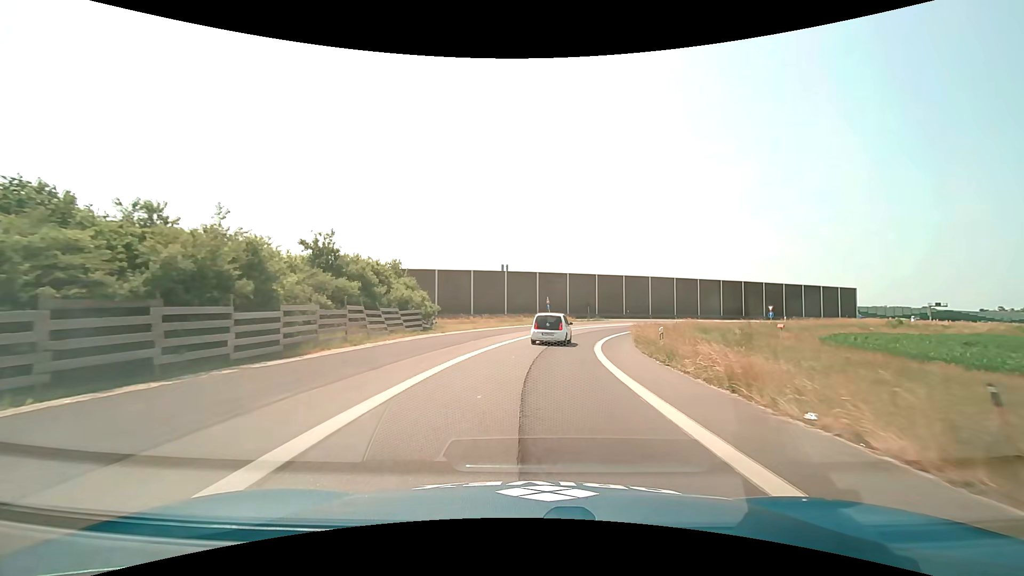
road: motorway_link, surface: asphalt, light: Day
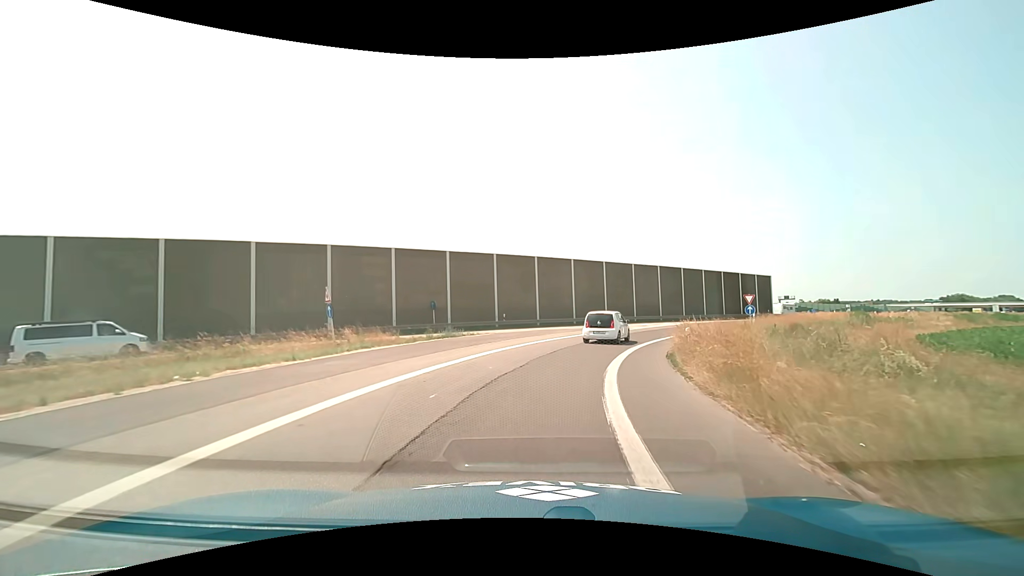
(+4.4, +35.3) m; +16°
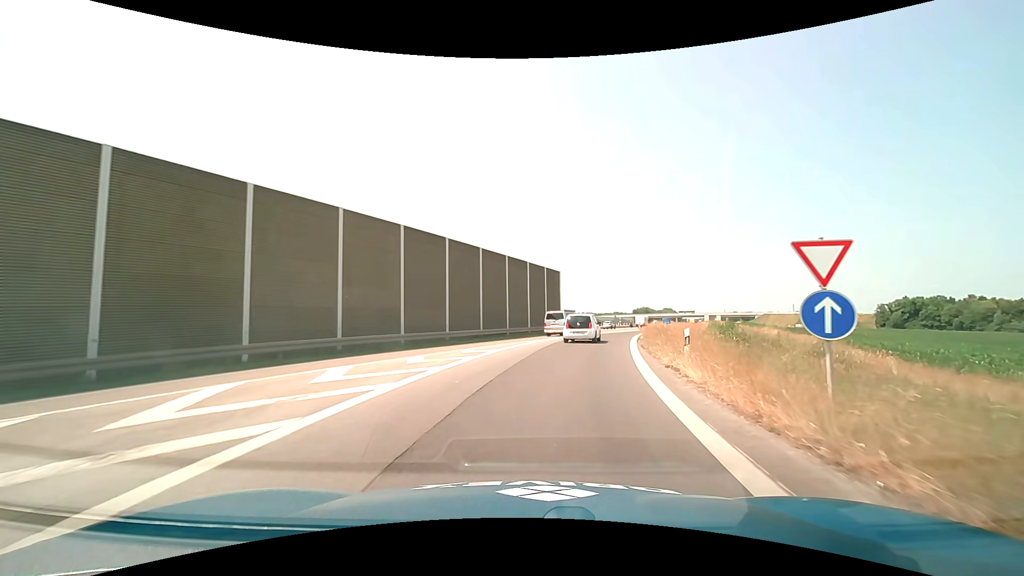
(+8.1, +34.2) m; +28°
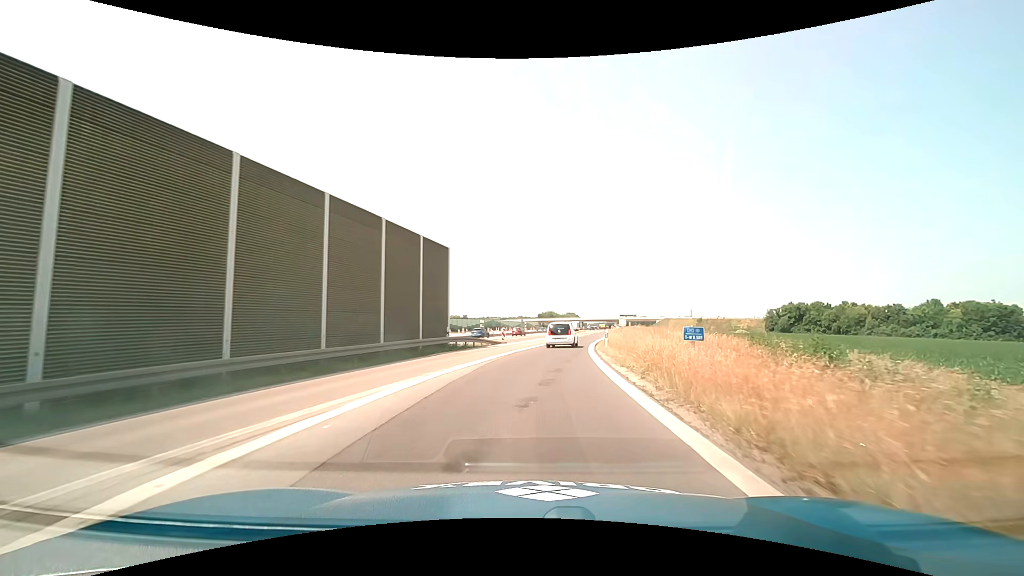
(+2.3, +21.3) m; +11°
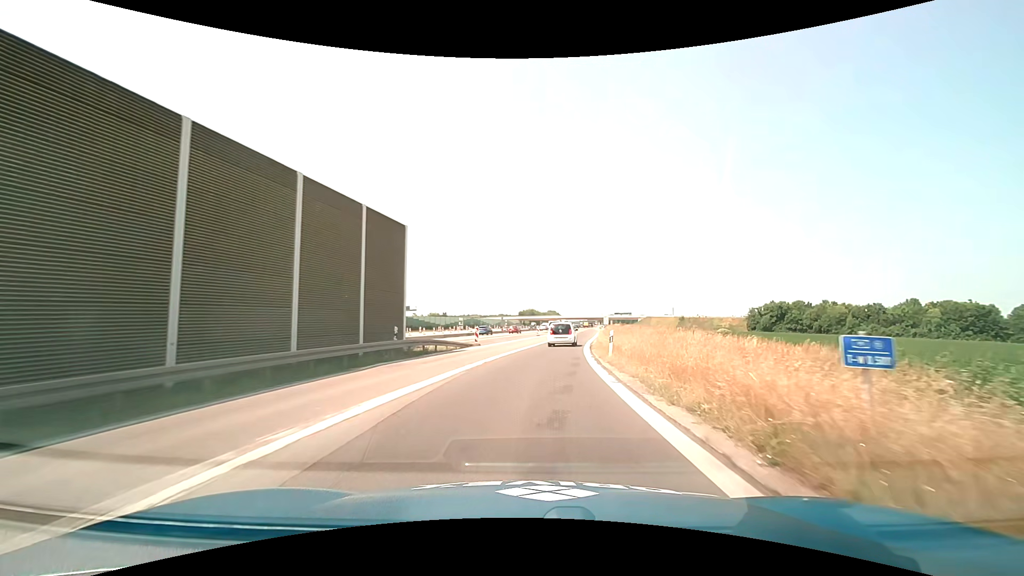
(+0.1, +7.2) m; +2°
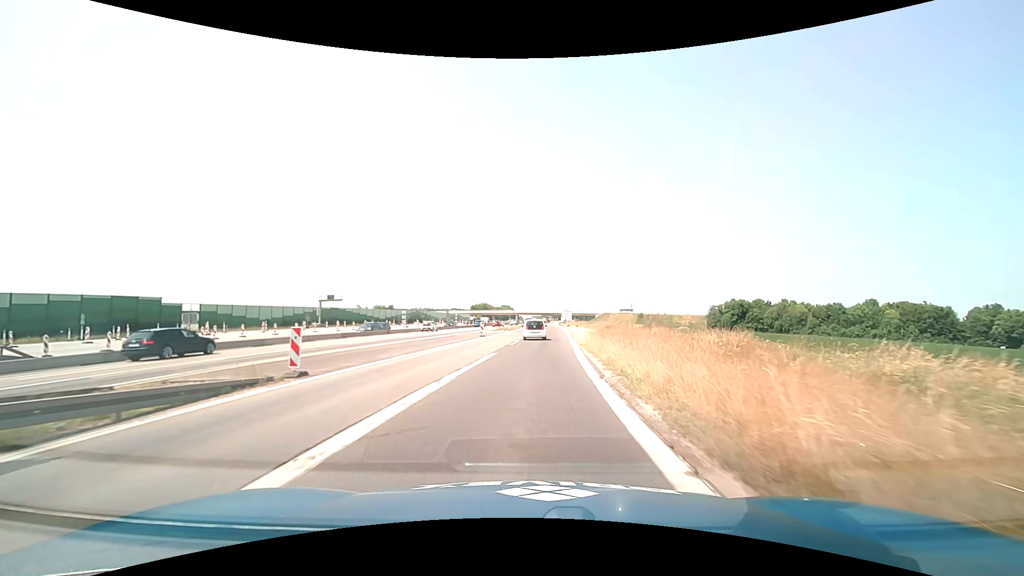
(+1.2, +22.2) m; +5°
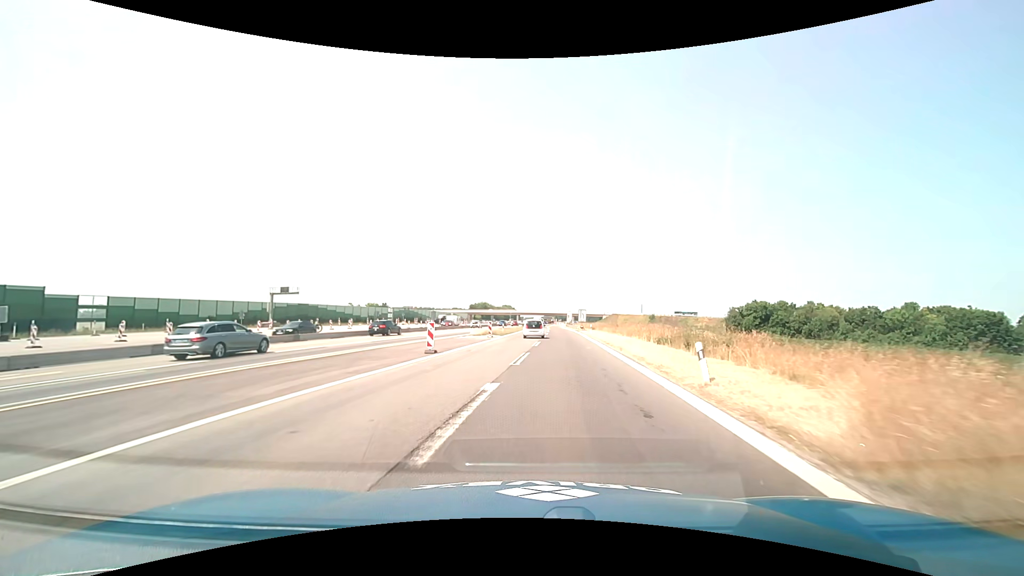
(+0.1, +23.9) m; 0°
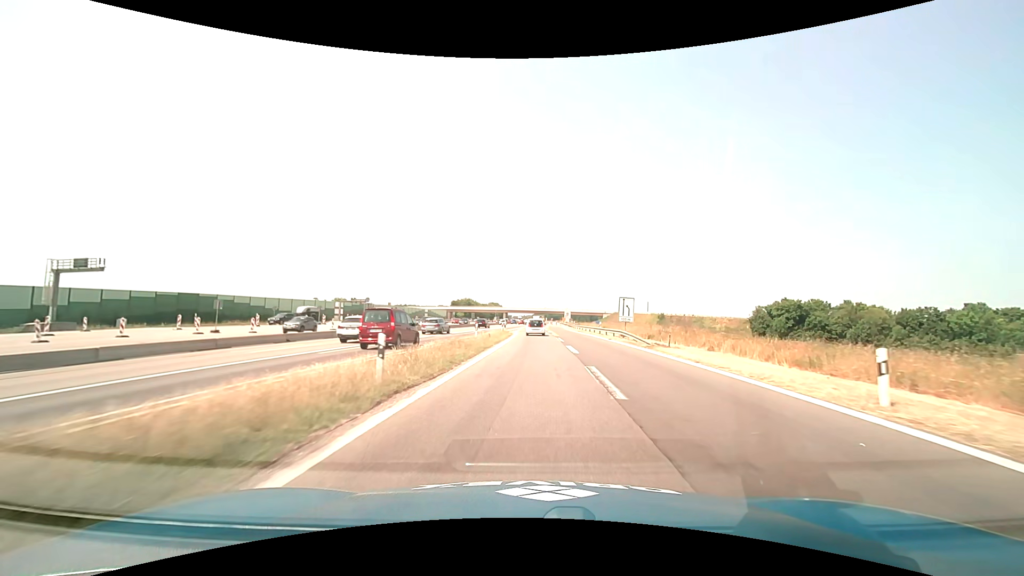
(-0.1, +42.5) m; +1°
(0, +10) (0, +20) (0, +30) (+1, +40) (+1, +50) (+1, +60) (+1, +70) (+1, +80) (+2, +90) (+2, +100) m
